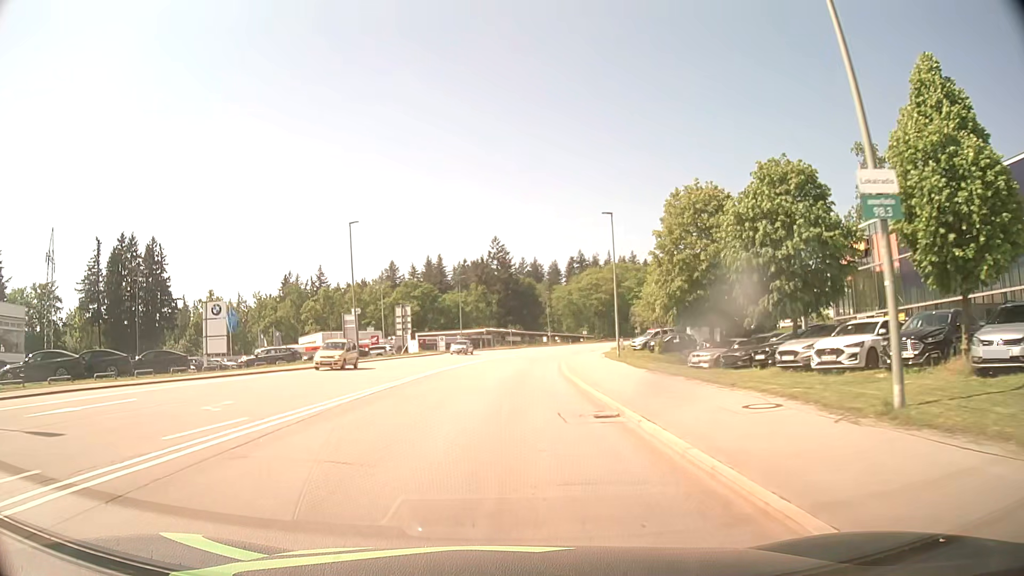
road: secondary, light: Day
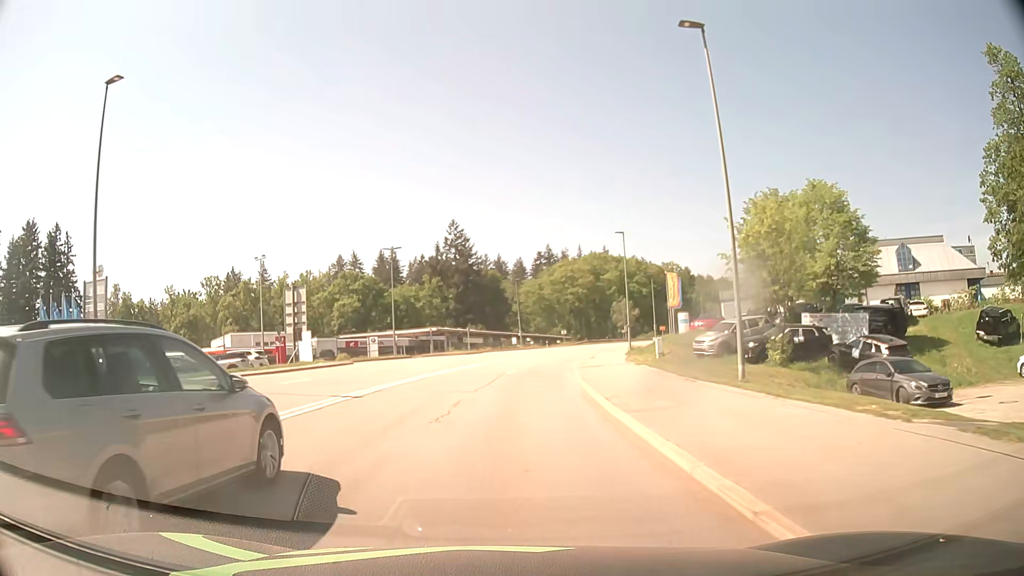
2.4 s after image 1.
(+0.7, +30.5) m; +3°
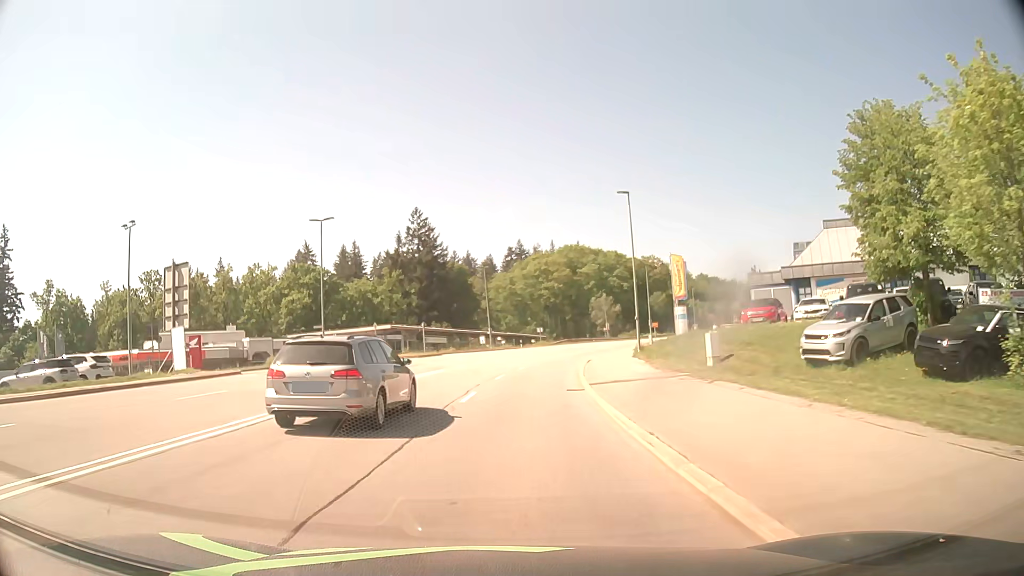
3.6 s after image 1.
(+0.3, +15.4) m; +2°
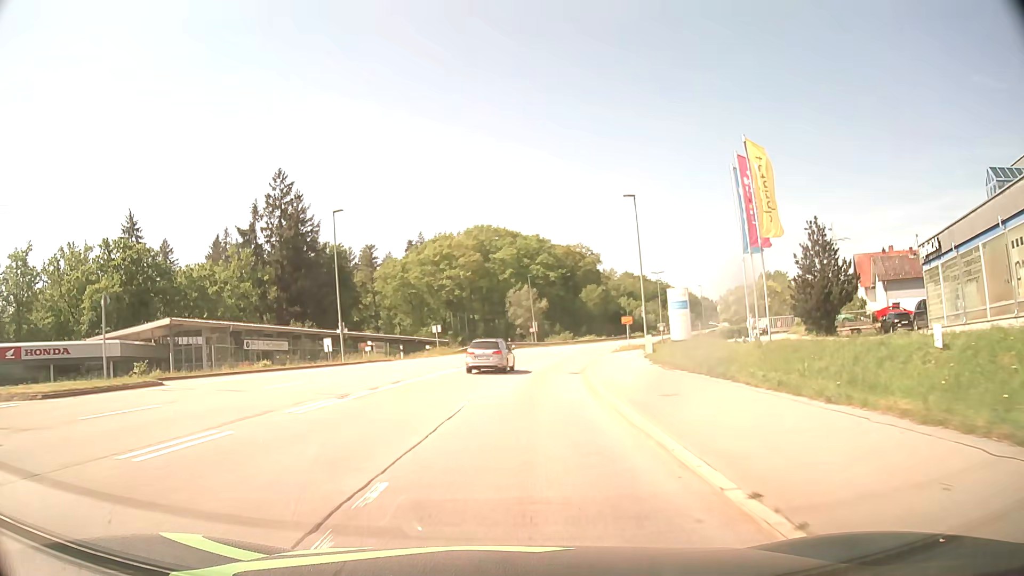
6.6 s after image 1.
(+2.4, +38.6) m; +8°
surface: asphalt
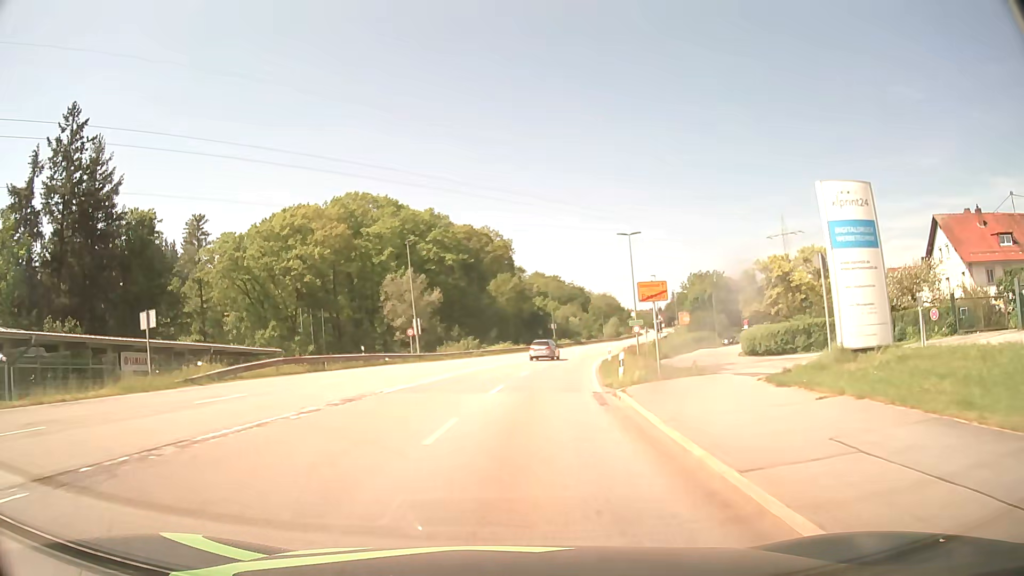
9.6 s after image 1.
(+2.9, +38.6) m; +9°
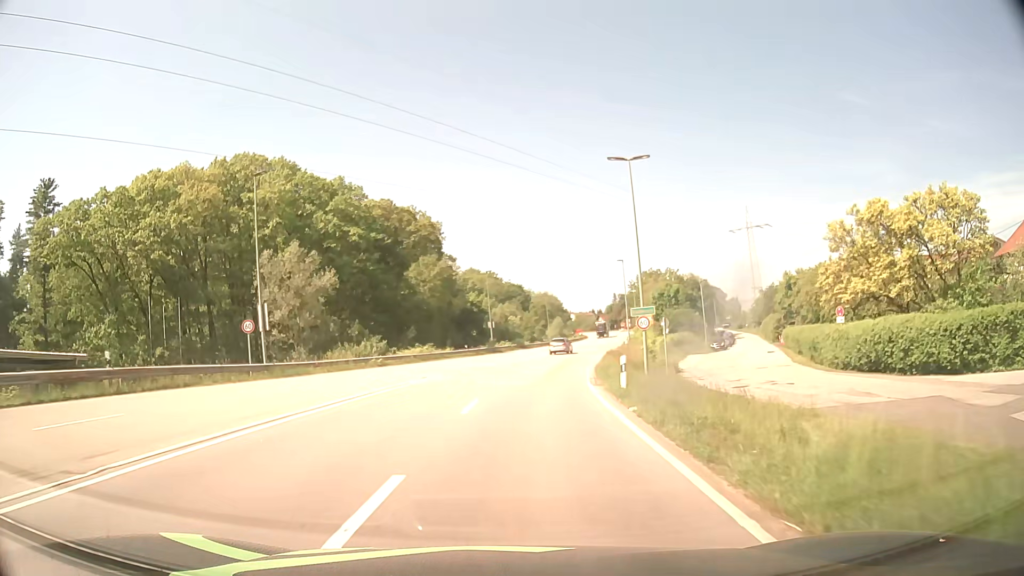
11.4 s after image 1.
(+1.1, +23.2) m; +6°
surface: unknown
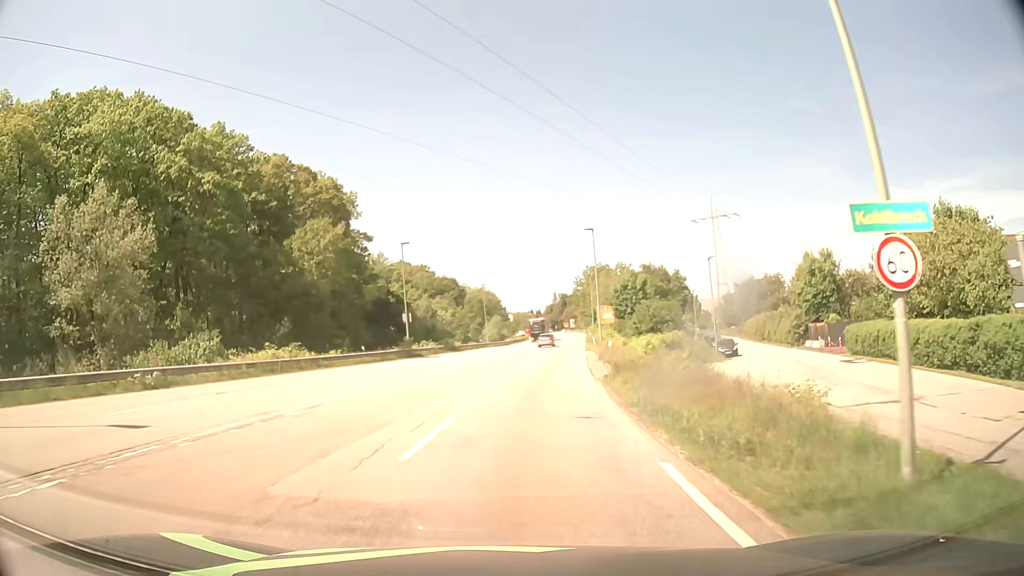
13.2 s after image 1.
(+1.0, +23.3) m; +5°
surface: asphalt
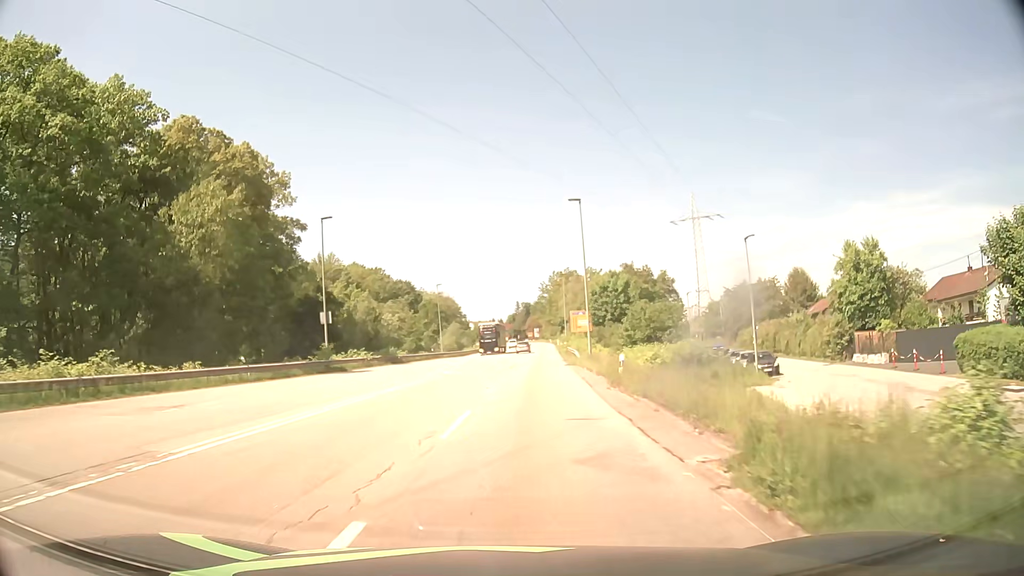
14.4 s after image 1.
(+0.4, +15.7) m; +3°
(0, +10) (+1, +20) (+1, +30) (+2, +40) (+2, +50) (+3, +60) (+4, +70) (+4, +80) (+5, +90) (+6, +100) m
